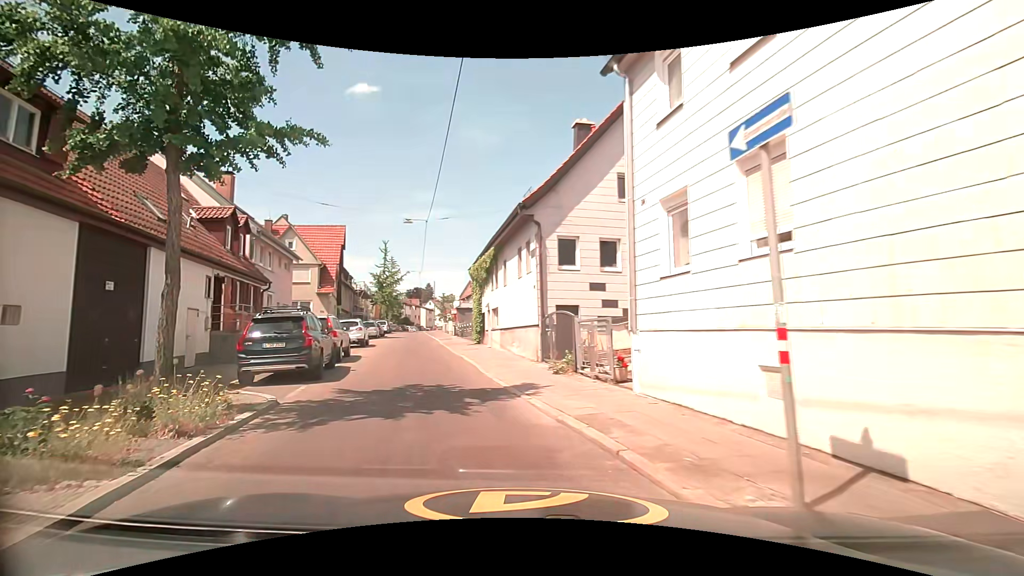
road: tertiary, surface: asphalt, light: Day
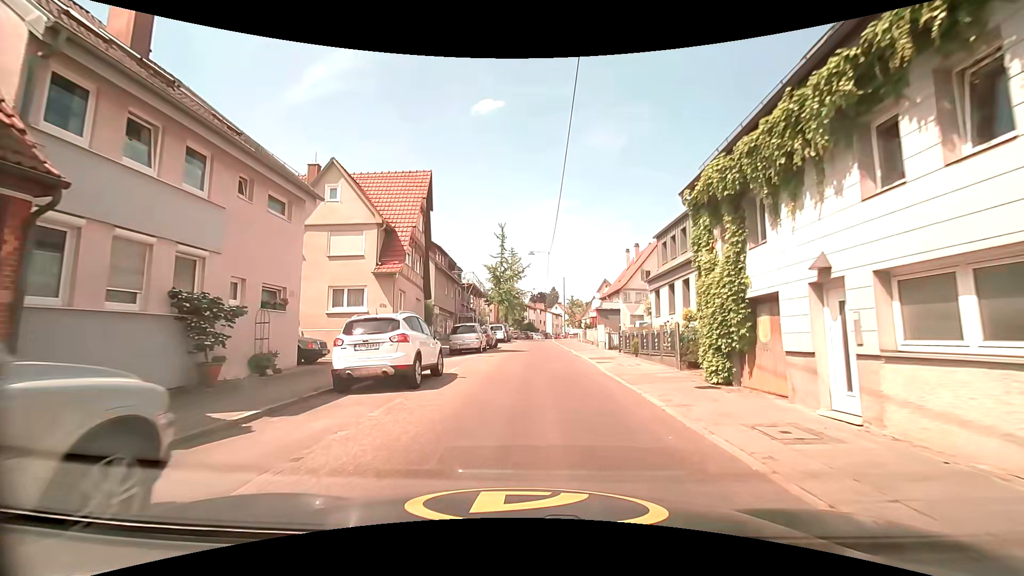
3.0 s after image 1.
(-4.3, +19.4) m; -15°
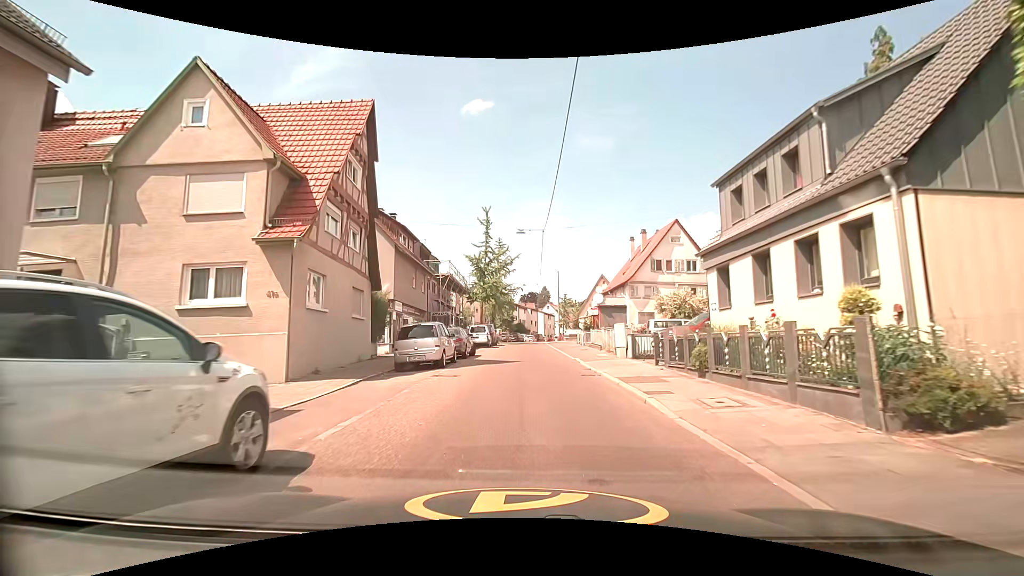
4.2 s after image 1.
(+0.2, +9.1) m; +1°
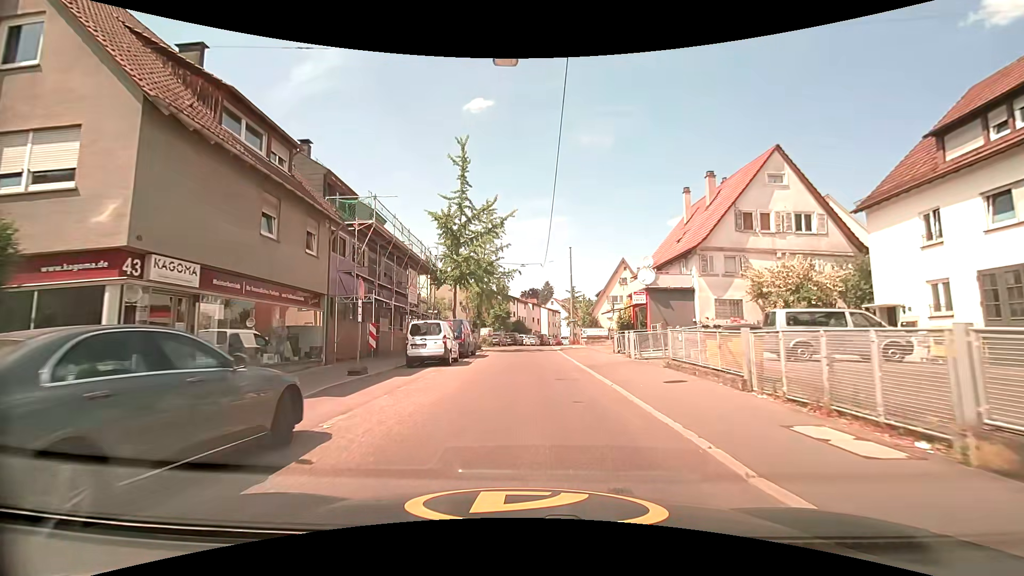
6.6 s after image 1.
(+0.3, +19.6) m; 0°
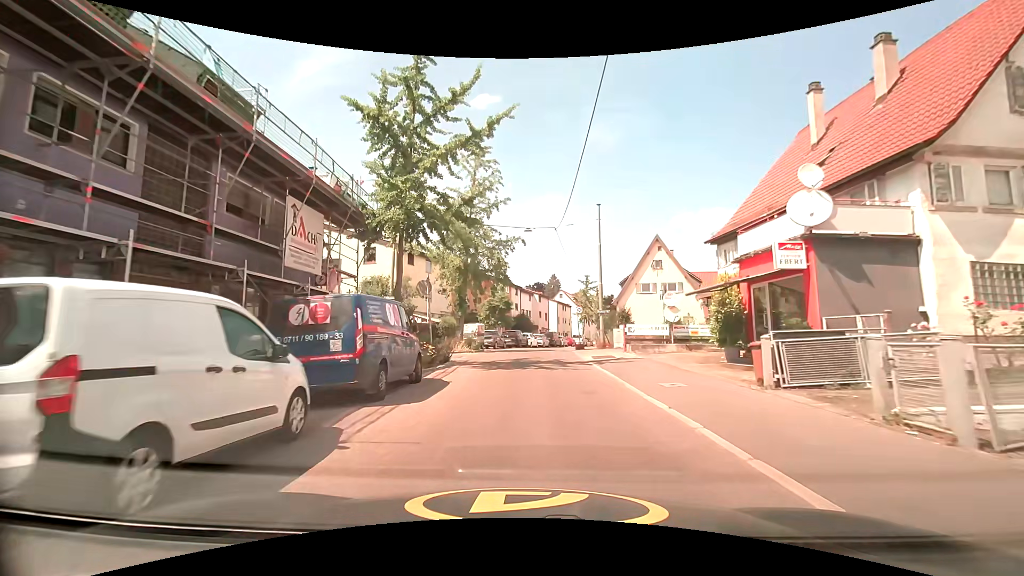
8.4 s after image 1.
(-0.1, +15.9) m; -1°
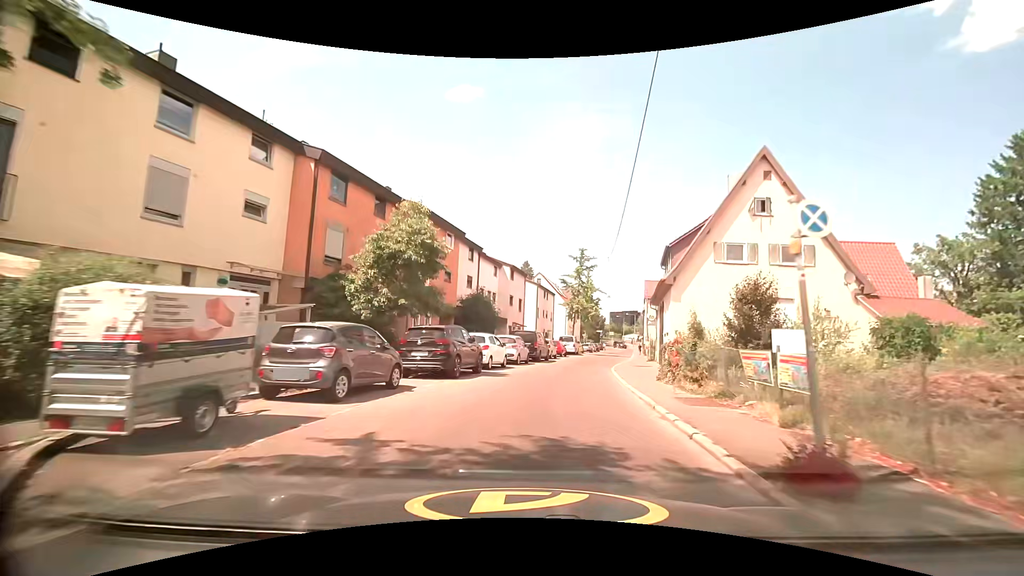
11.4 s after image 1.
(+0.3, +29.5) m; +4°
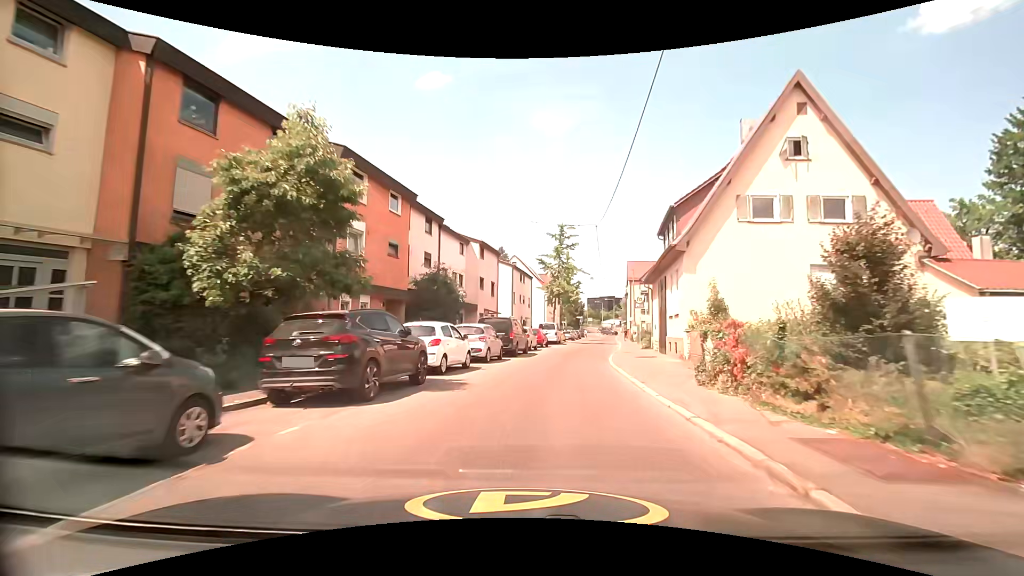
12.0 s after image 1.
(+0.2, +6.5) m; +2°
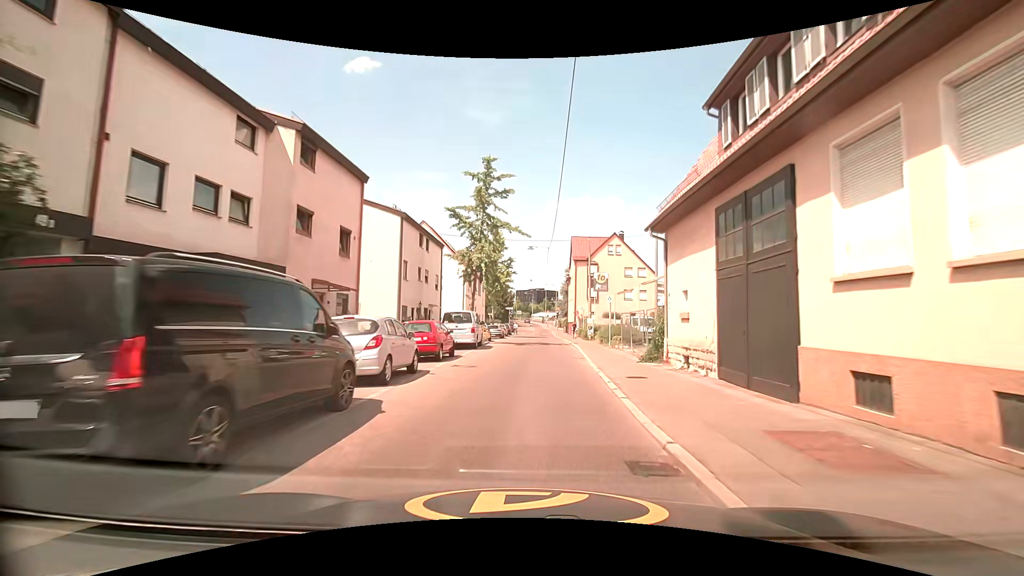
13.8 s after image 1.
(+1.5, +19.2) m; +8°
(0, +10) (+1, +20) (+1, +30) (+2, +40) (+2, +50) (+2, +60) (+1, +70) (+1, +80) (0, +90) (-2, +100) m
